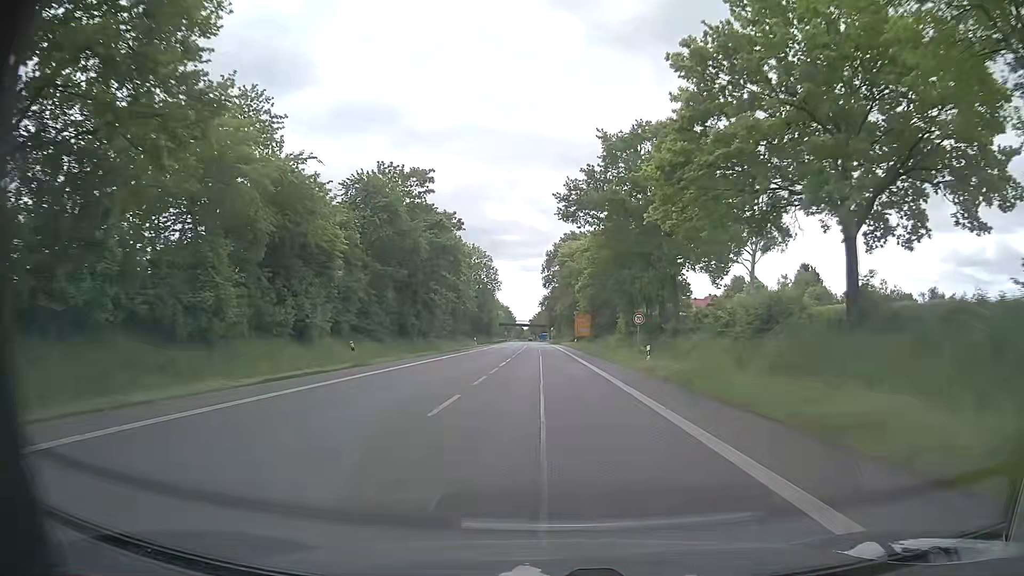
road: primary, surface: asphalt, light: Day
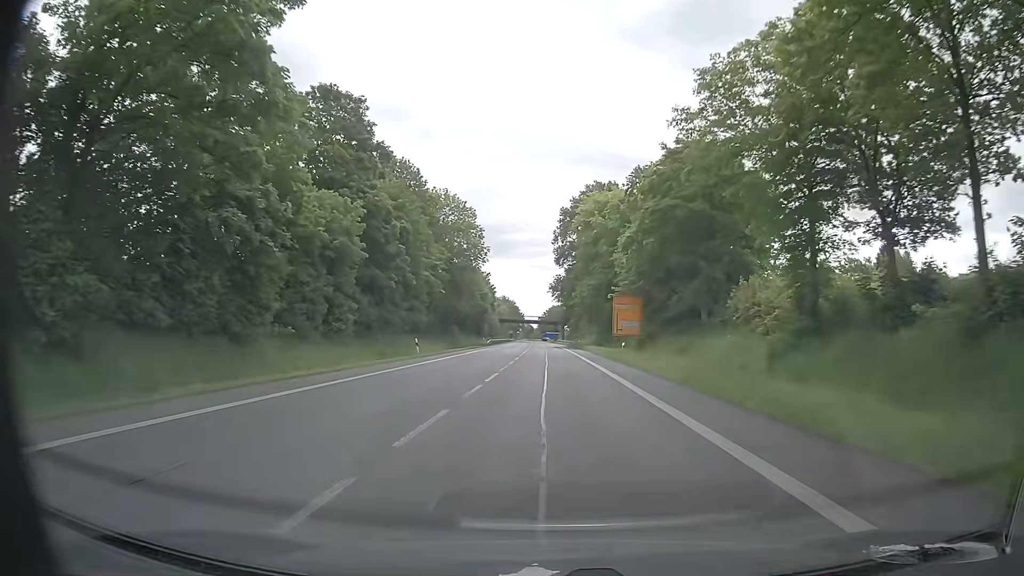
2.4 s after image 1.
(-0.2, +45.3) m; -1°
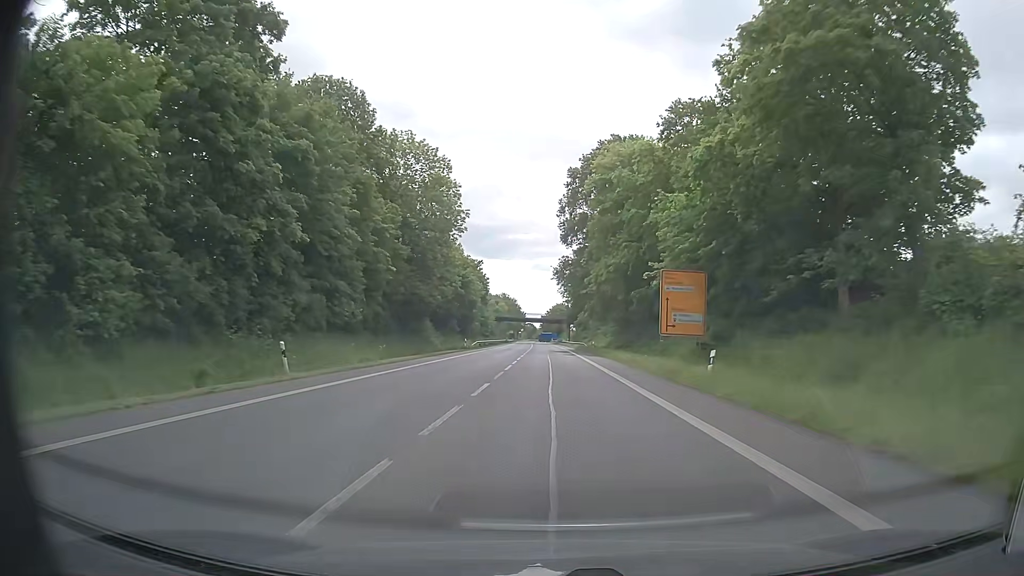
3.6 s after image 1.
(0.0, +22.6) m; 0°
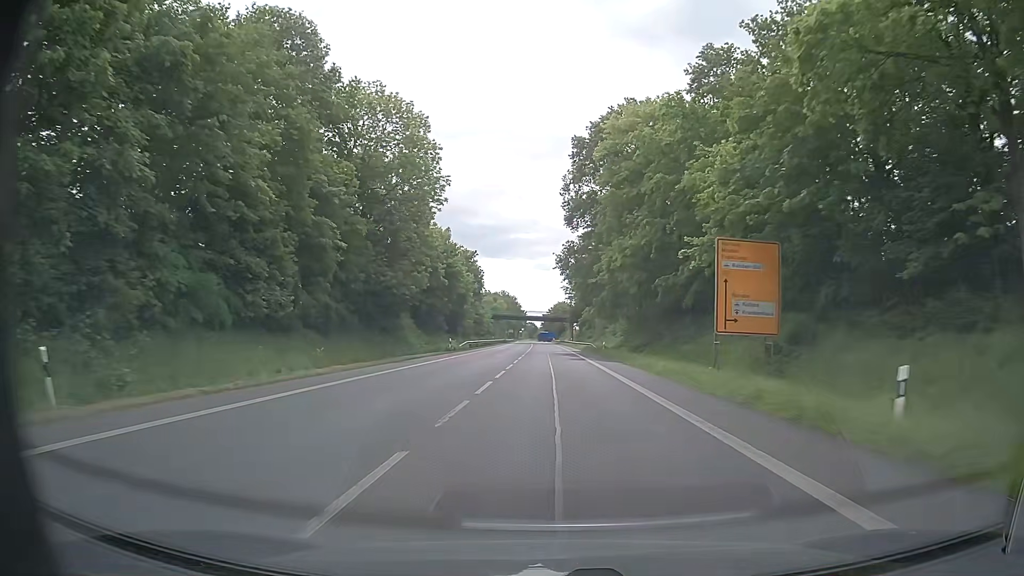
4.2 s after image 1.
(0.0, +11.3) m; 0°
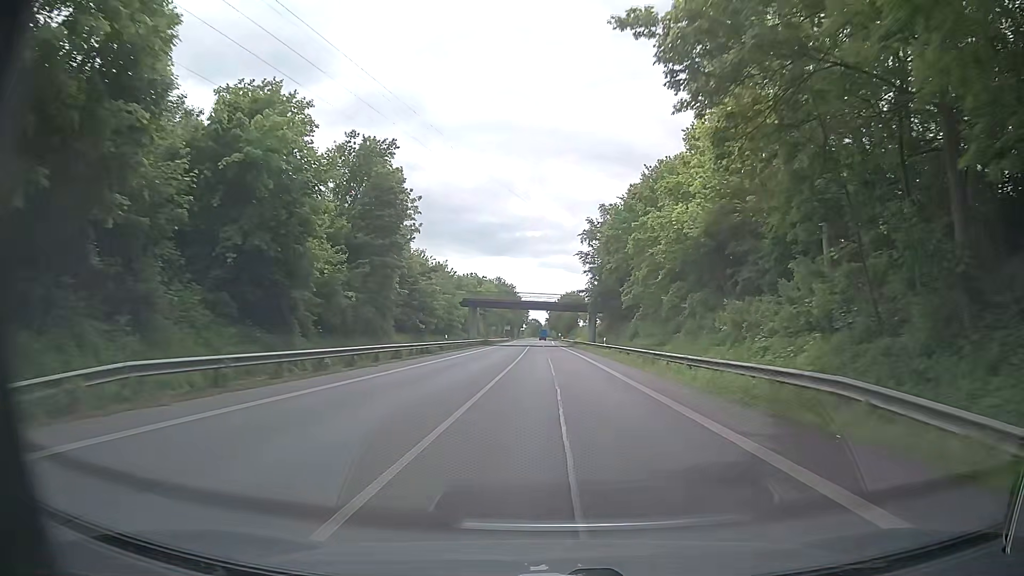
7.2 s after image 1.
(-0.2, +56.4) m; 0°
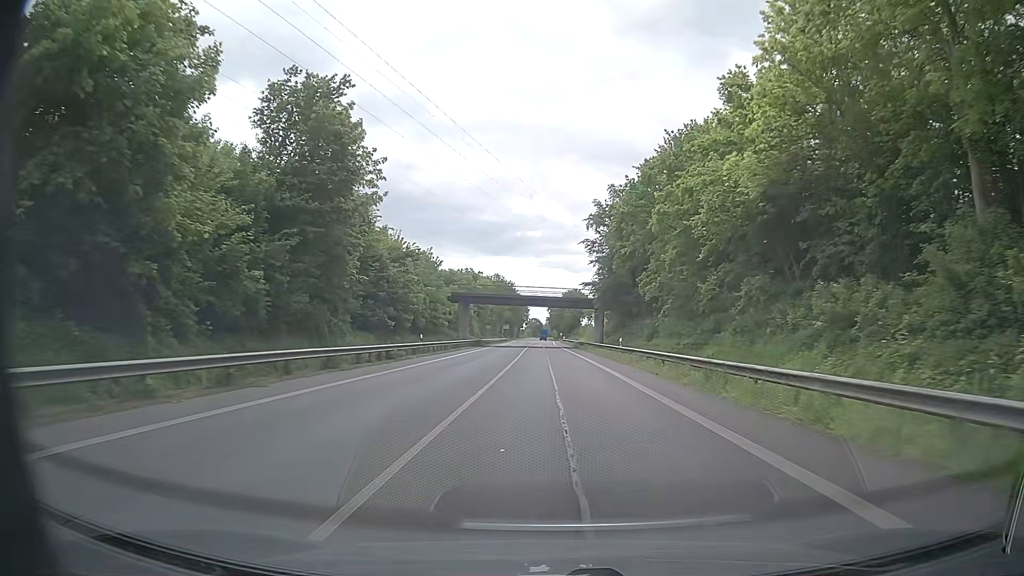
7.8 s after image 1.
(0.0, +11.3) m; 0°
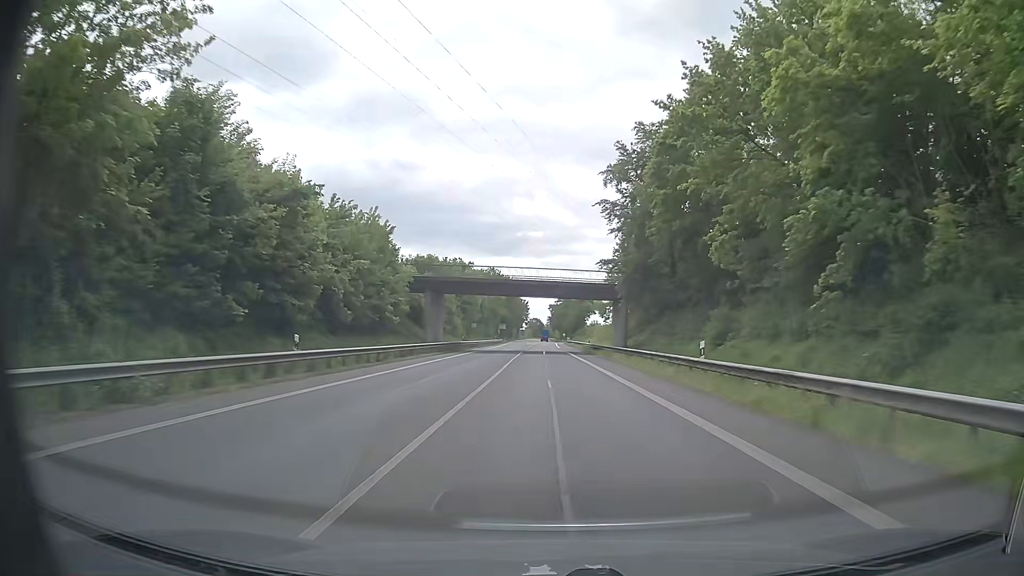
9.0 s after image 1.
(+0.1, +22.6) m; 0°
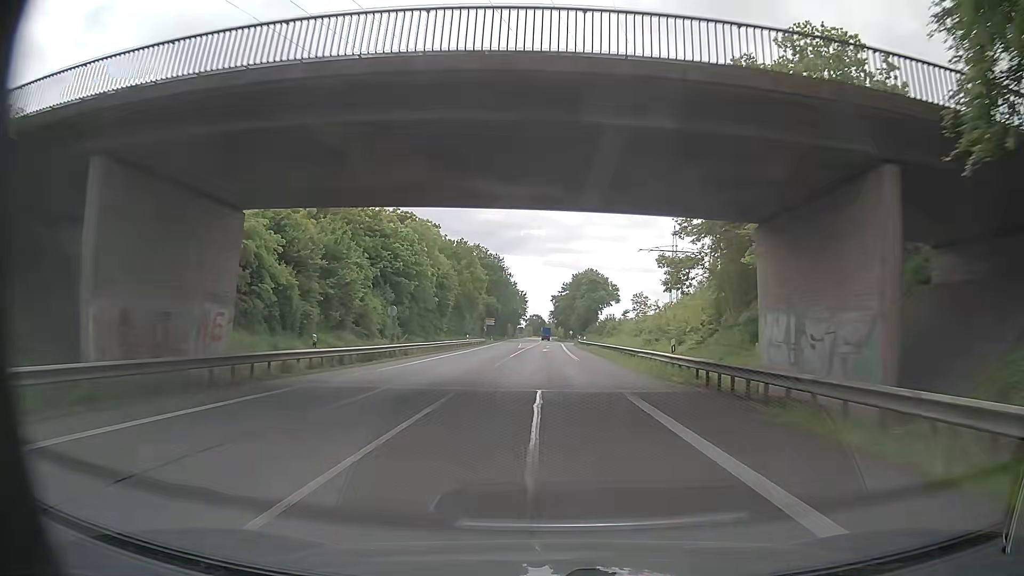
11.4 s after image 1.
(-0.1, +45.3) m; 0°
(0, +10) (0, +20) (0, +30) (0, +40) (0, +50) (0, +60) (0, +70) (0, +80) (0, +90) (0, +100) m
